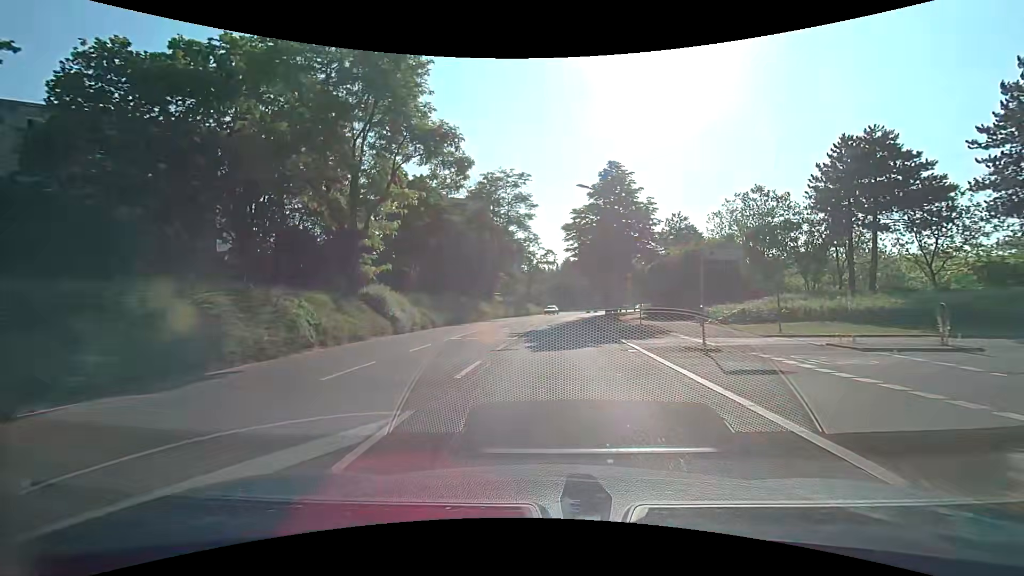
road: tertiary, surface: asphalt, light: Day
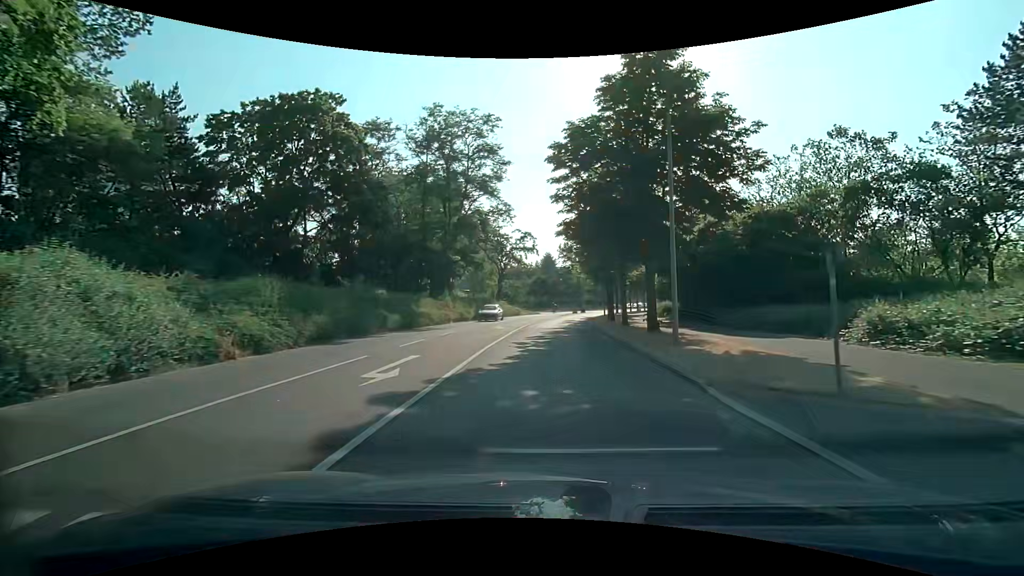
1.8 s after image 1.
(+0.4, +18.5) m; +3°
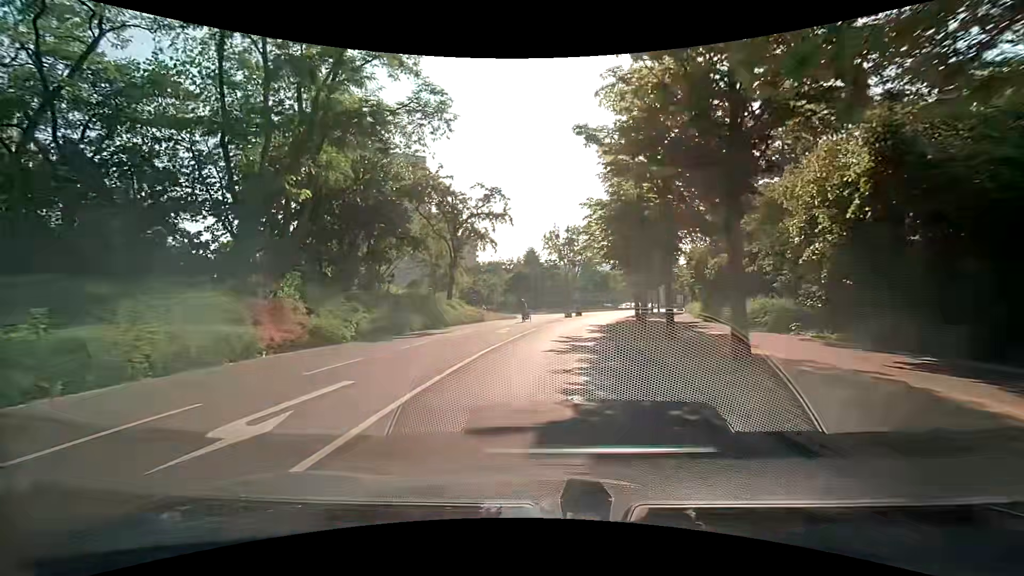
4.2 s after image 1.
(+0.3, +24.2) m; 0°
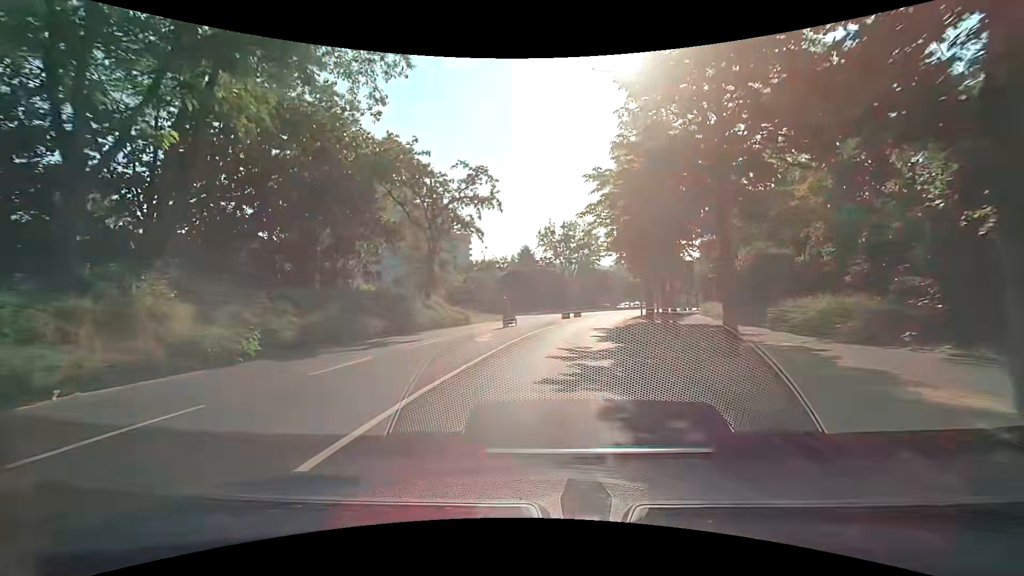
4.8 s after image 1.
(+0.2, +6.0) m; +2°
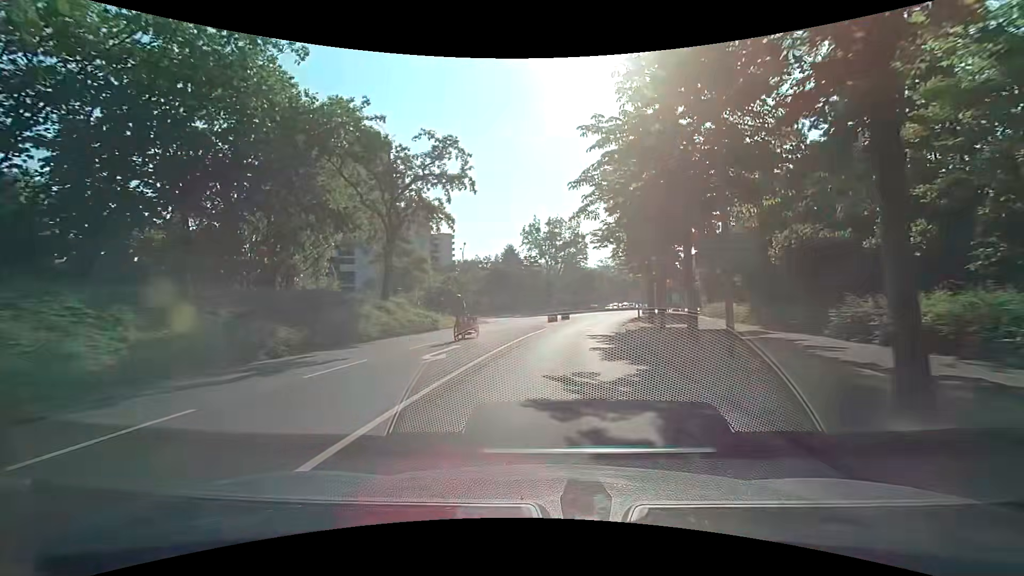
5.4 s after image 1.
(+0.1, +6.0) m; +2°
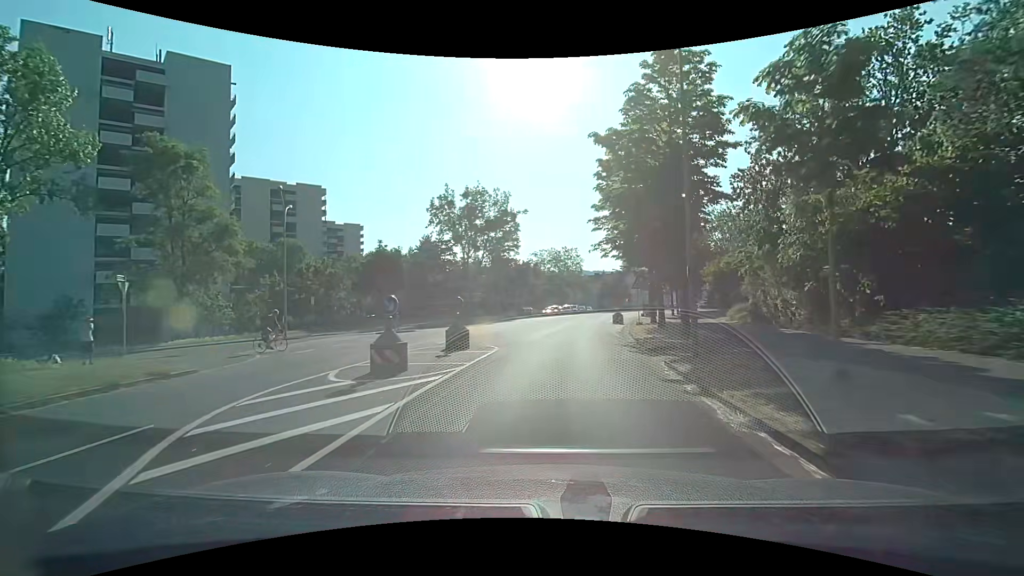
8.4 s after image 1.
(+2.6, +29.8) m; +9°
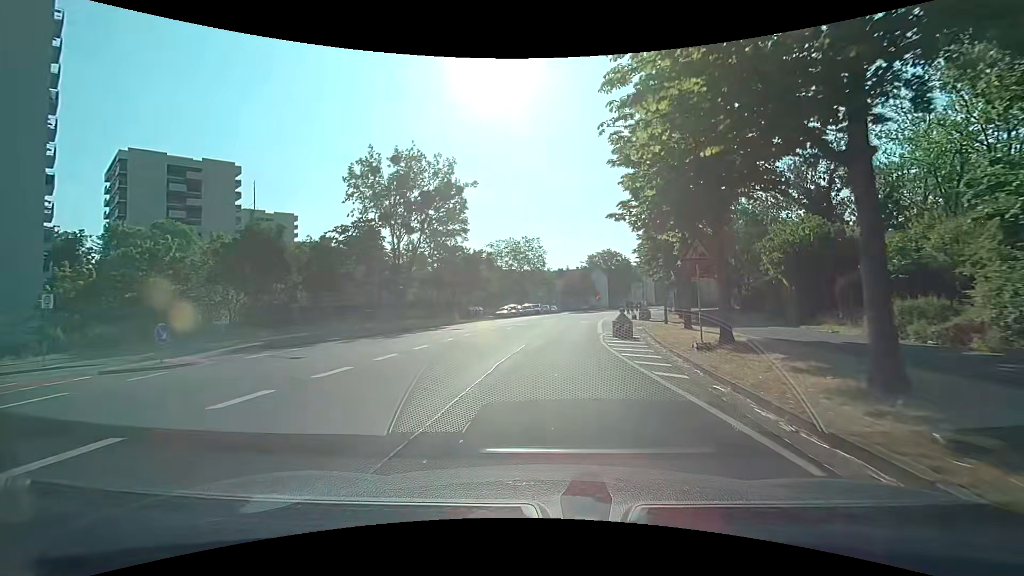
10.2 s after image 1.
(+0.5, +17.9) m; +4°
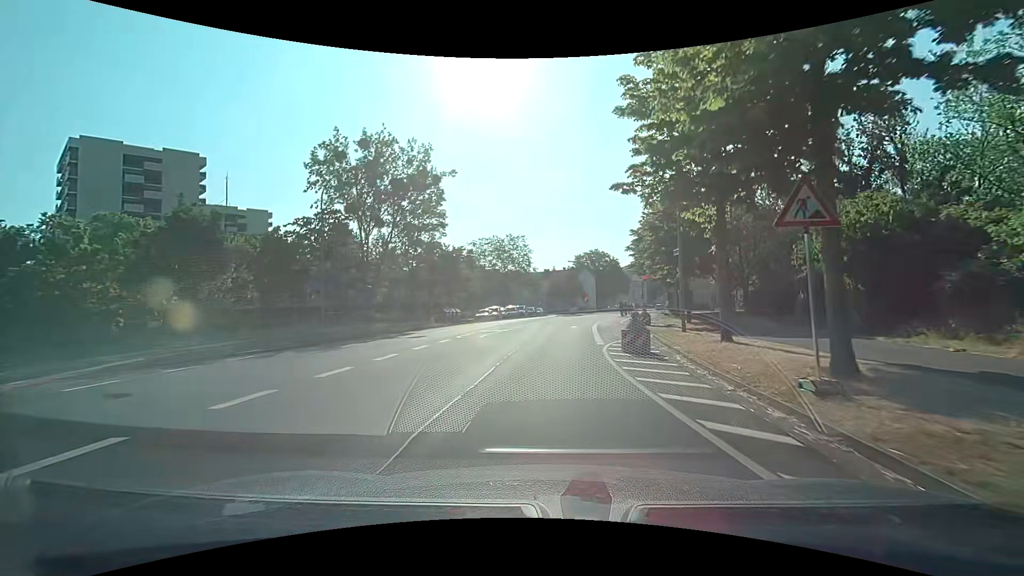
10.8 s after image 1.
(+0.1, +5.9) m; +2°
